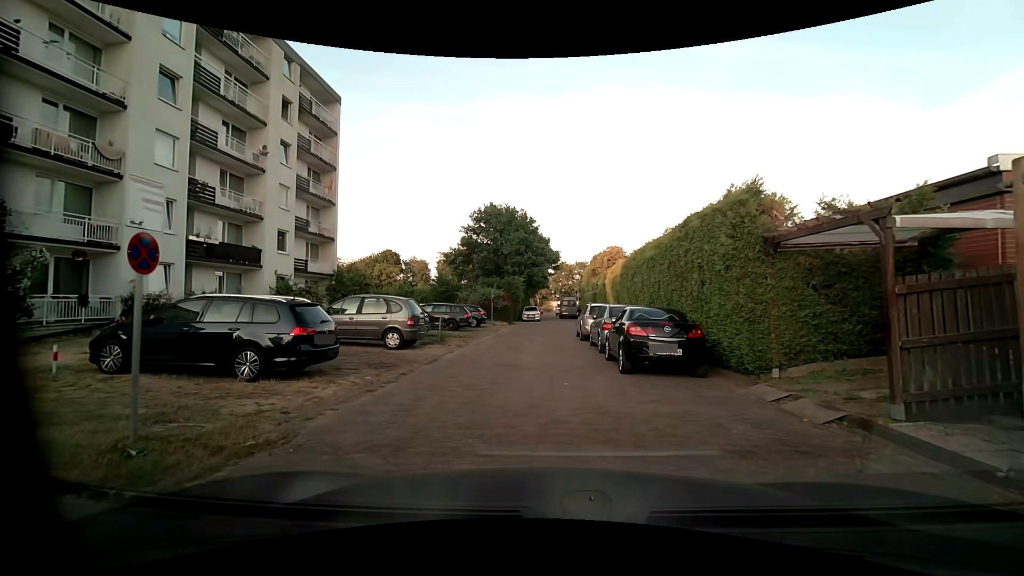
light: Day
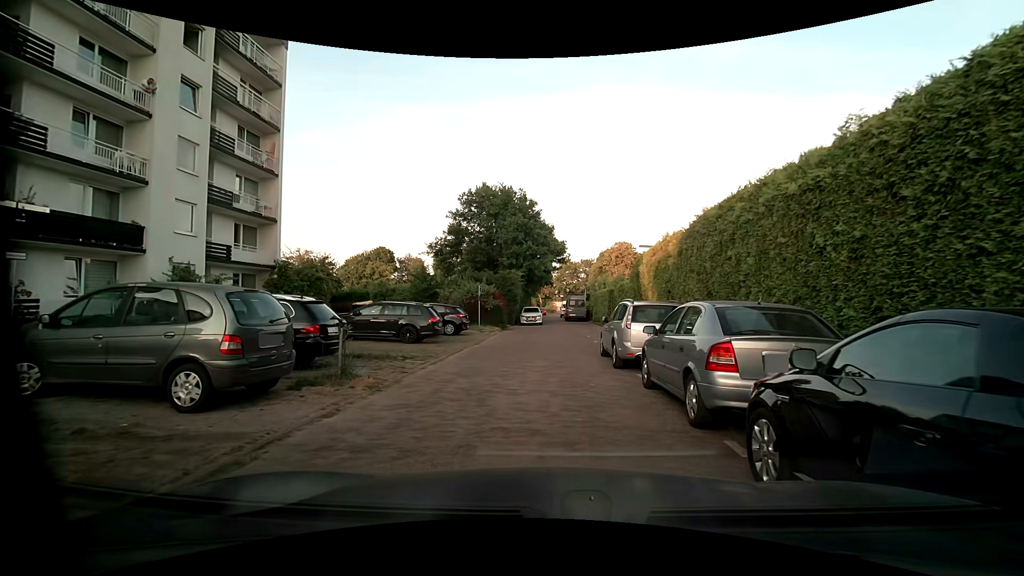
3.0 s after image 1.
(+0.1, +8.9) m; 0°
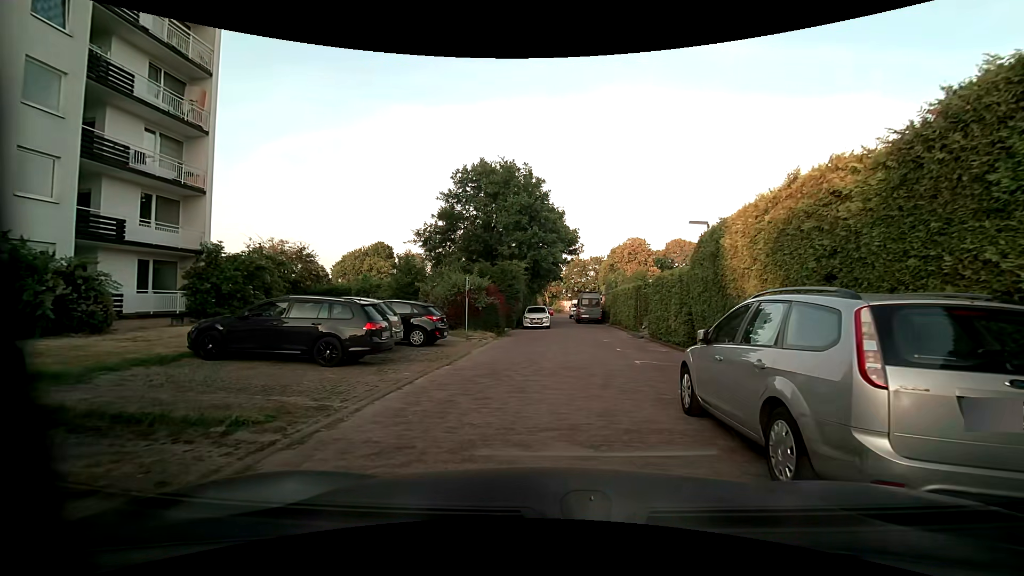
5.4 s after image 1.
(-0.1, +7.3) m; -1°
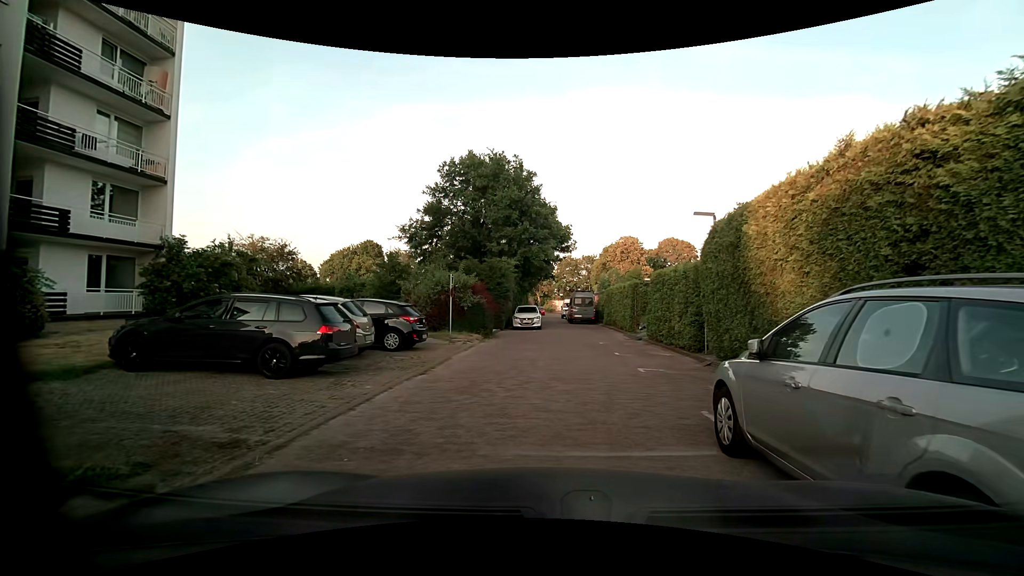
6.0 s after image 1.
(0.0, +1.7) m; +1°
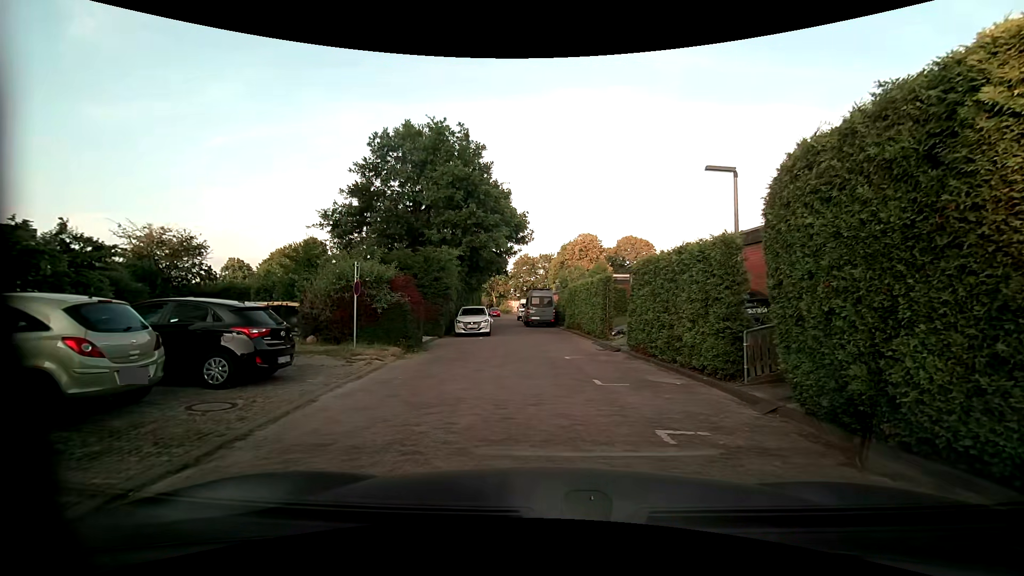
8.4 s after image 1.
(+0.2, +5.7) m; +4°
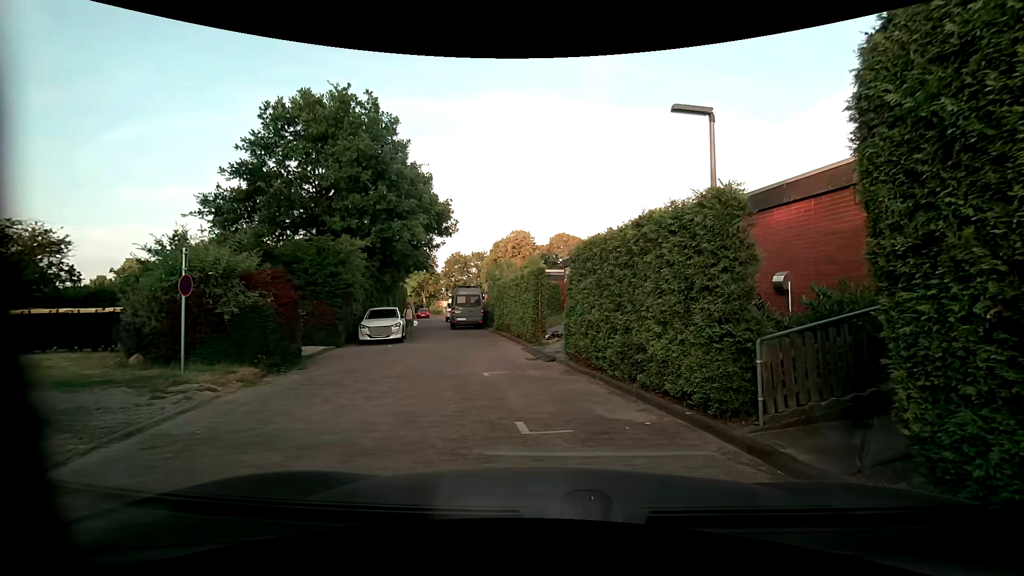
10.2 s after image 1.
(+0.2, +3.6) m; +9°
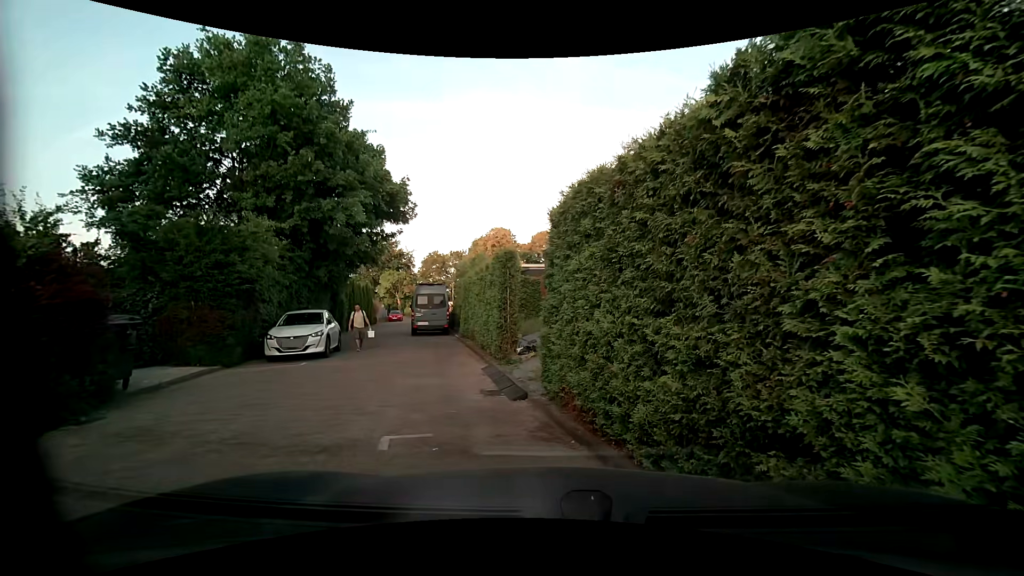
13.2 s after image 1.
(0.0, +5.0) m; +2°
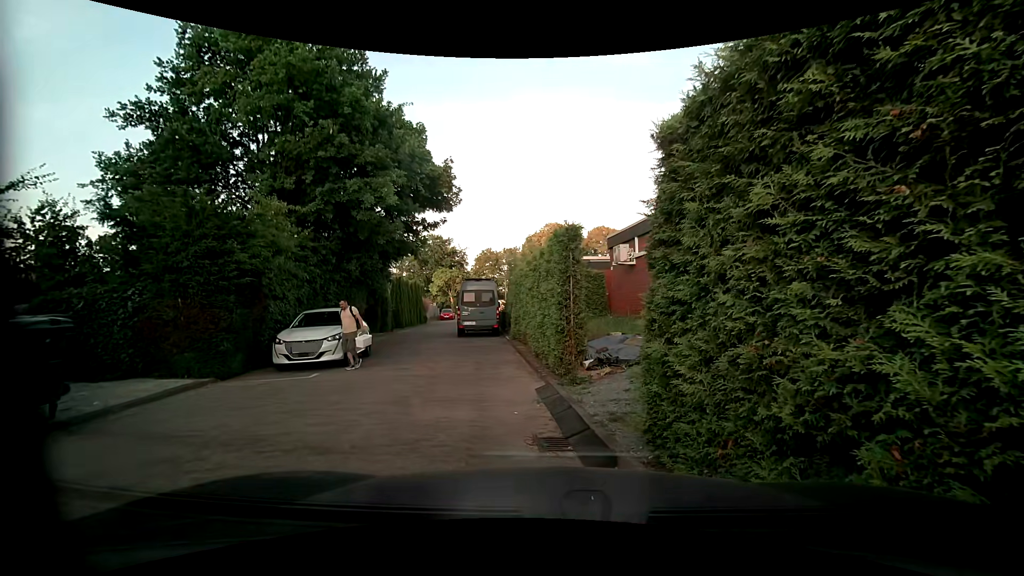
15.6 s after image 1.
(-0.1, +3.1) m; -3°
